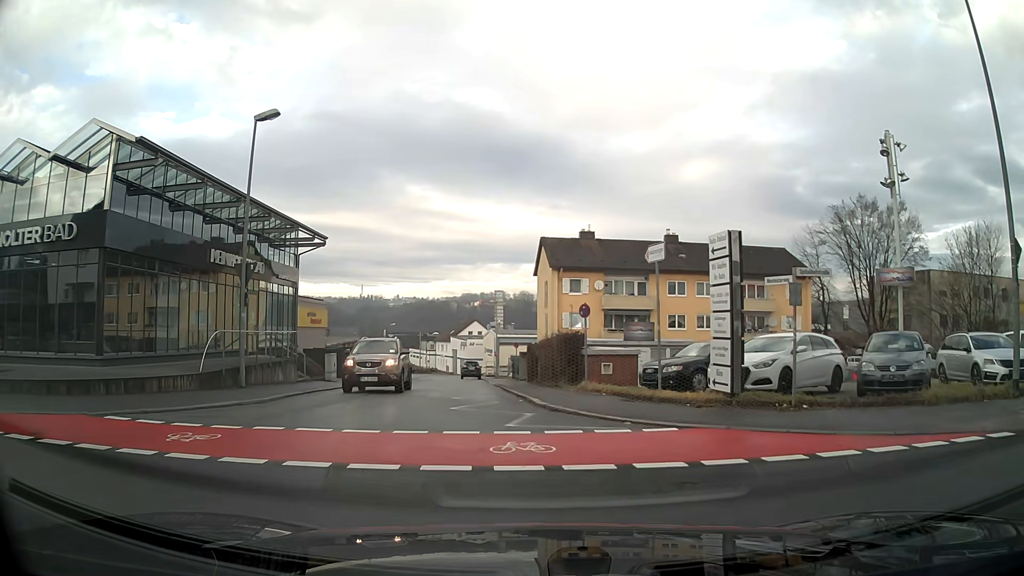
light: Day
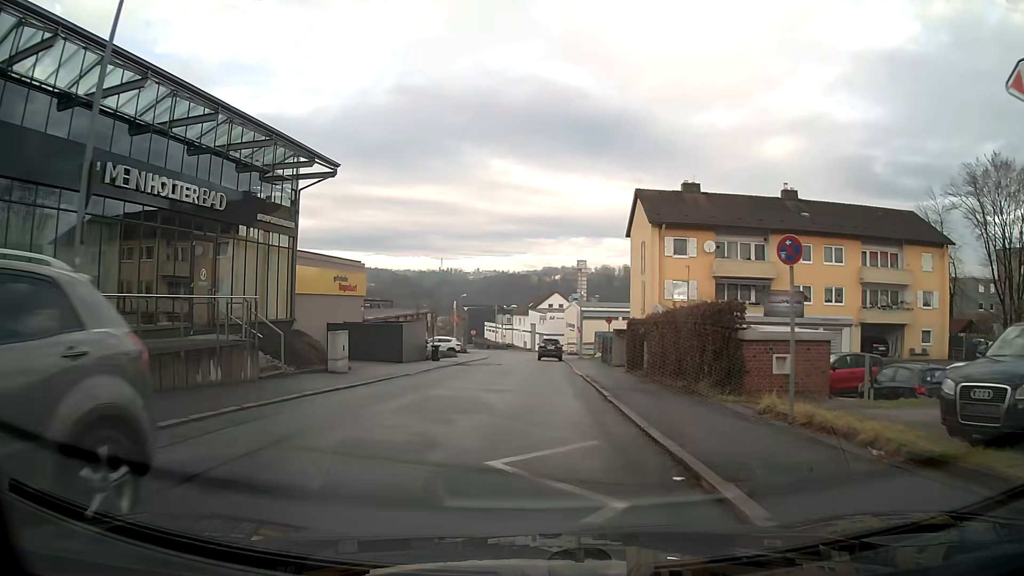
(-0.6, +11.0) m; -6°
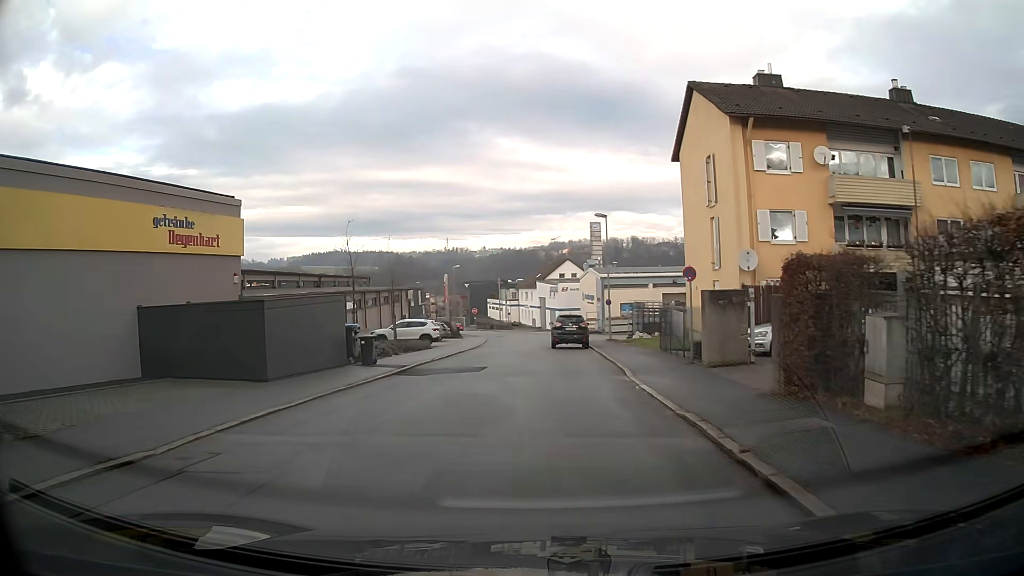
(0.0, +17.5) m; -2°
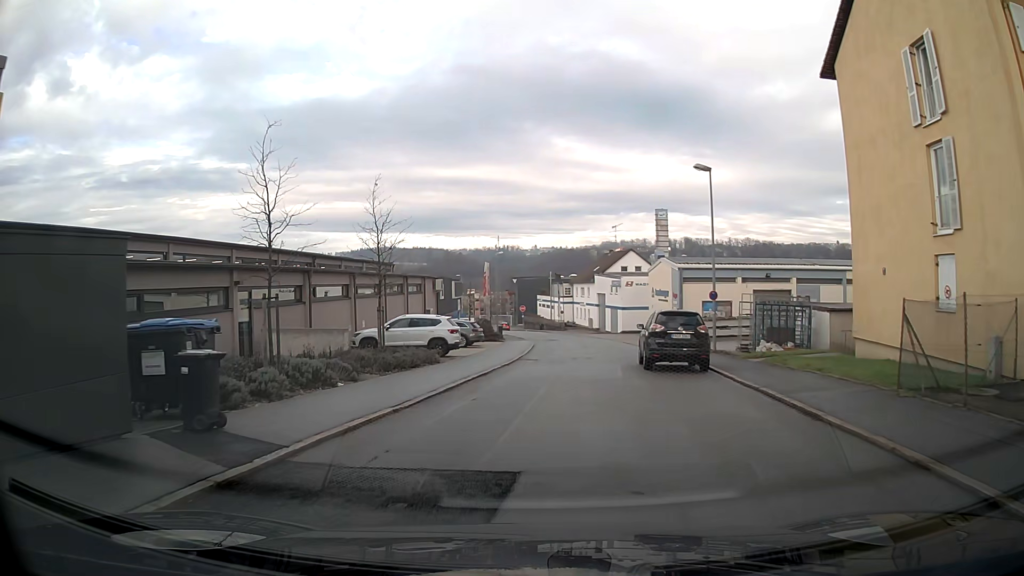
(-0.6, +14.1) m; -3°
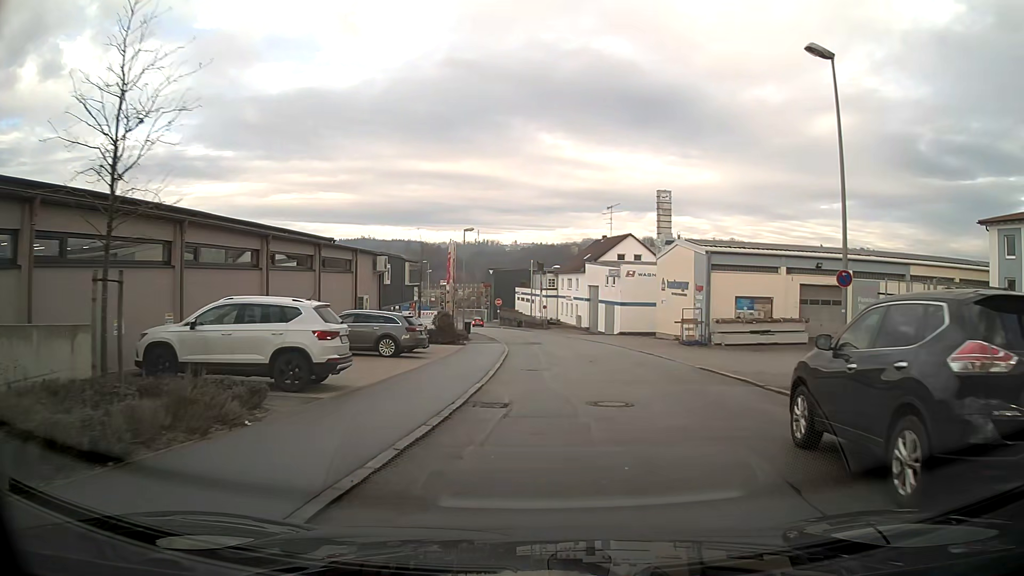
(+0.2, +14.2) m; +3°
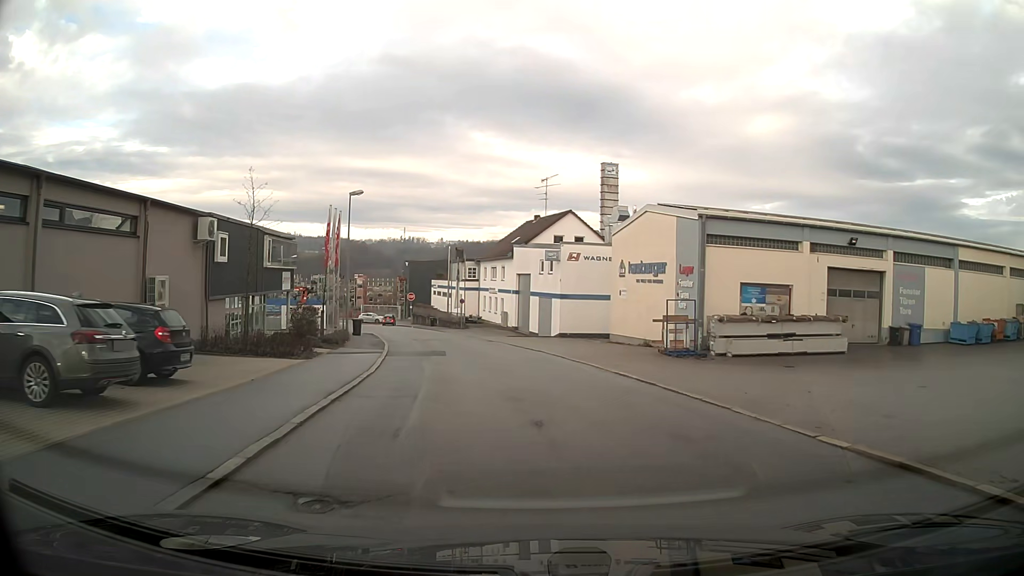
(+0.8, +14.1) m; +6°
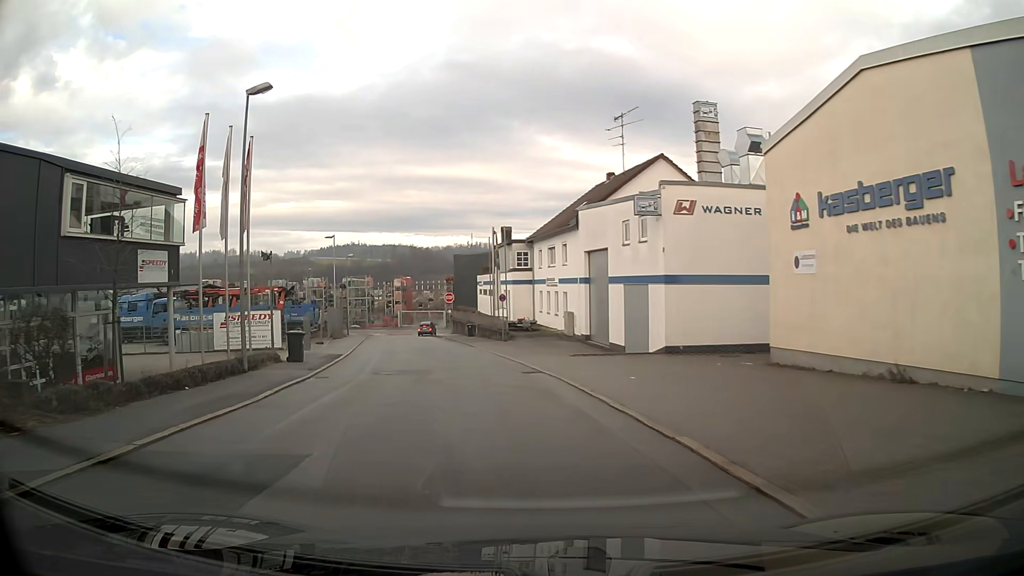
(-0.8, +19.8) m; -8°
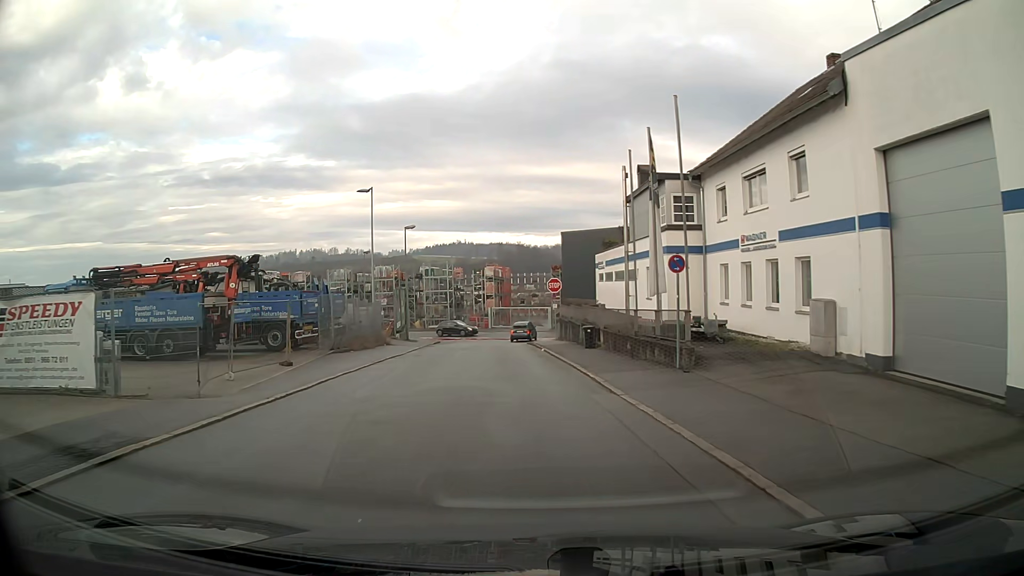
(-1.9, +21.4) m; -8°
(0, +10) (-1, +20) (-1, +30) (-2, +40) (-1, +50) (+6, +55) (+15, +51) (+25, +48) (+34, +45) (+44, +42) m
